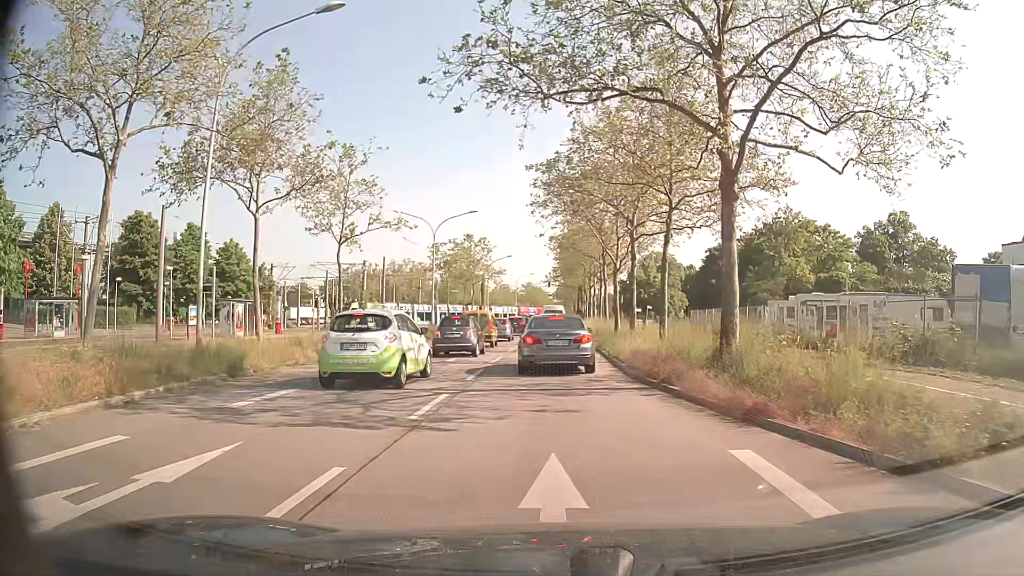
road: primary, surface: asphalt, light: Day
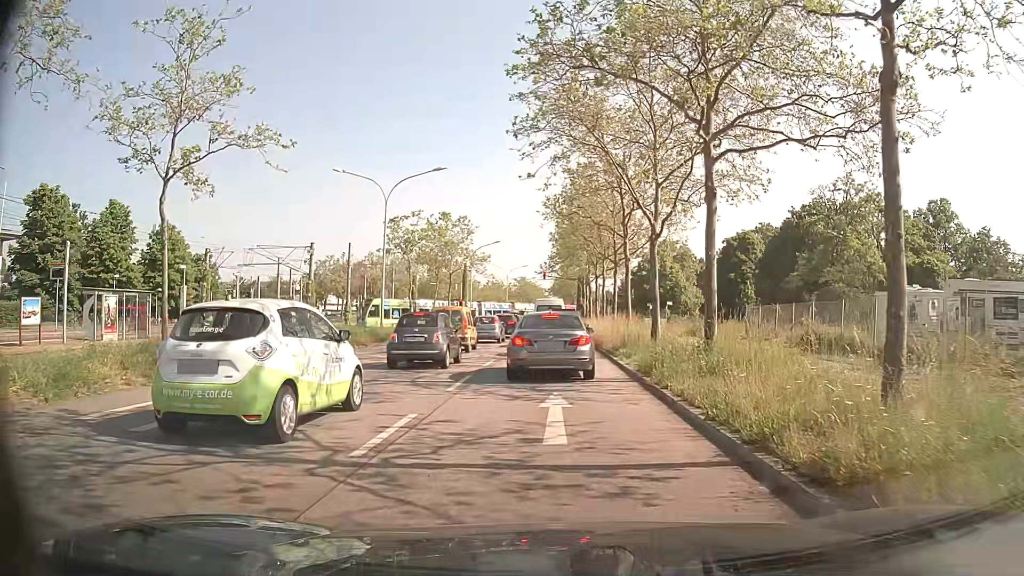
(0.0, +14.6) m; 0°
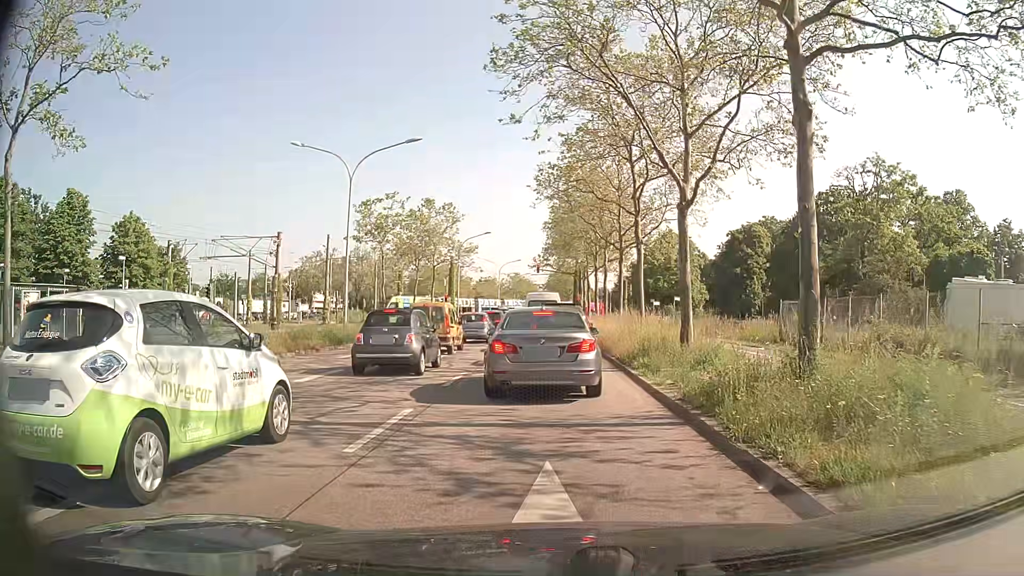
(+0.1, +5.8) m; +2°
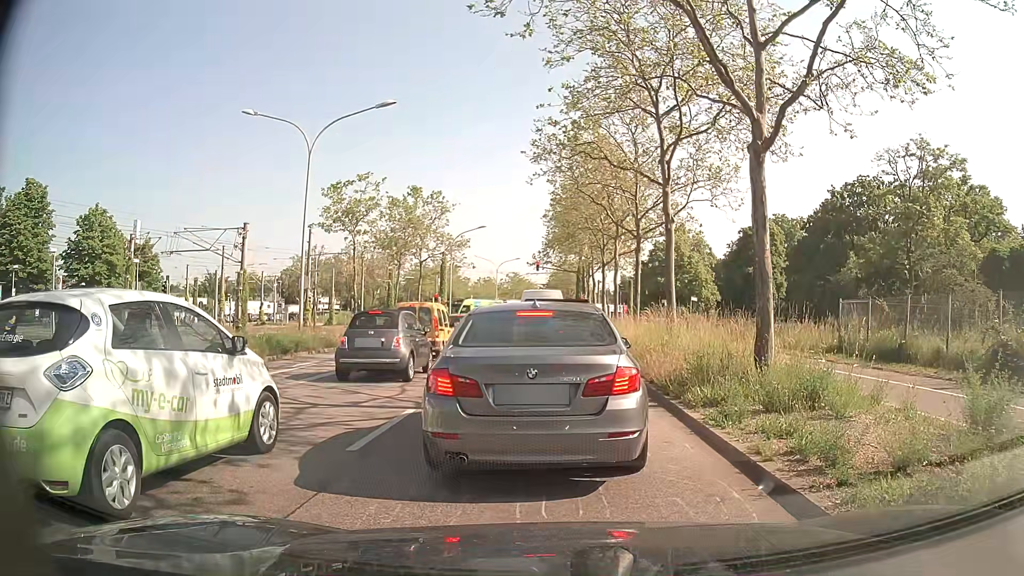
(-0.1, +5.6) m; -1°
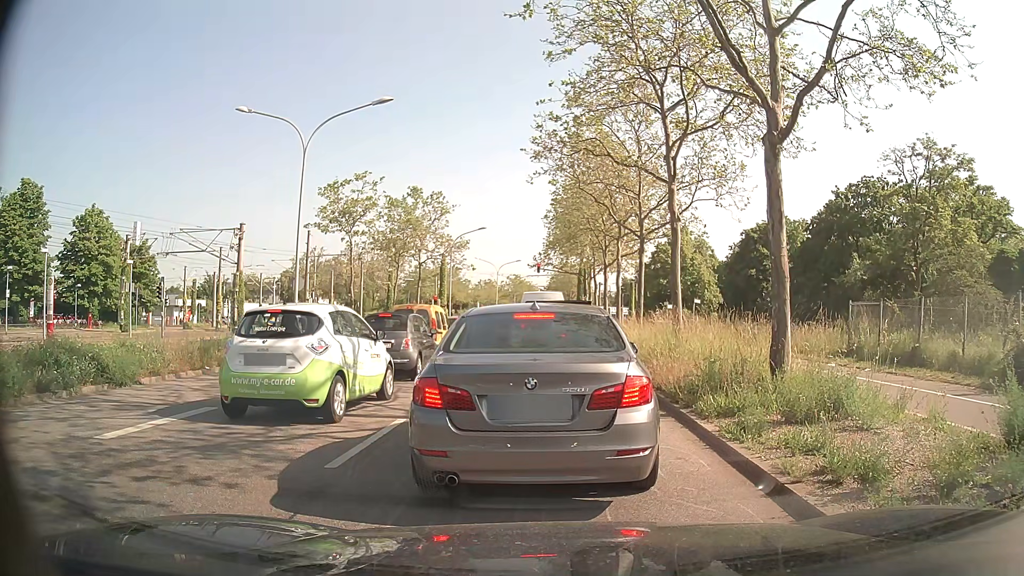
(0.0, +0.7) m; 0°
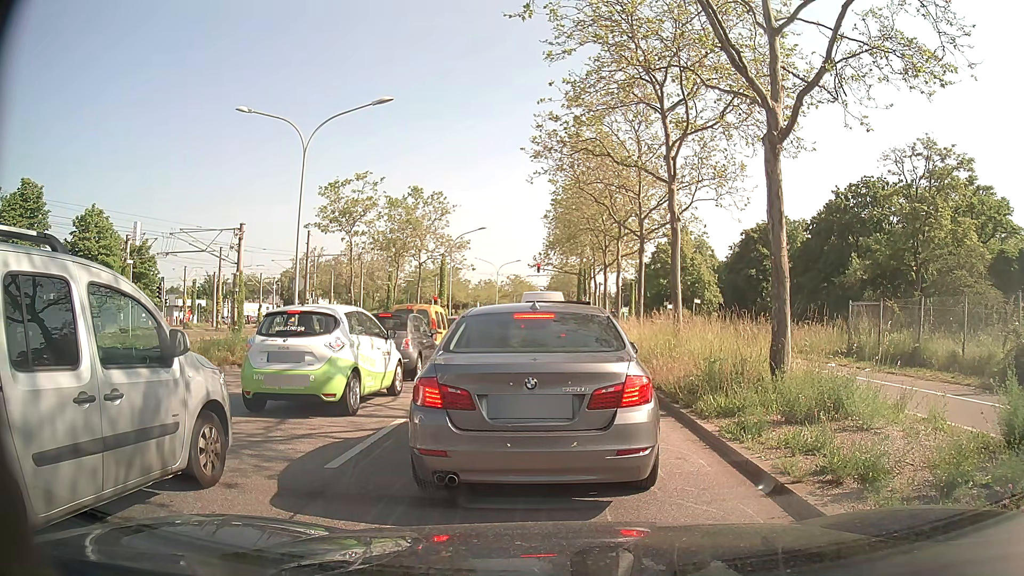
(0.0, 0.0) m; 0°
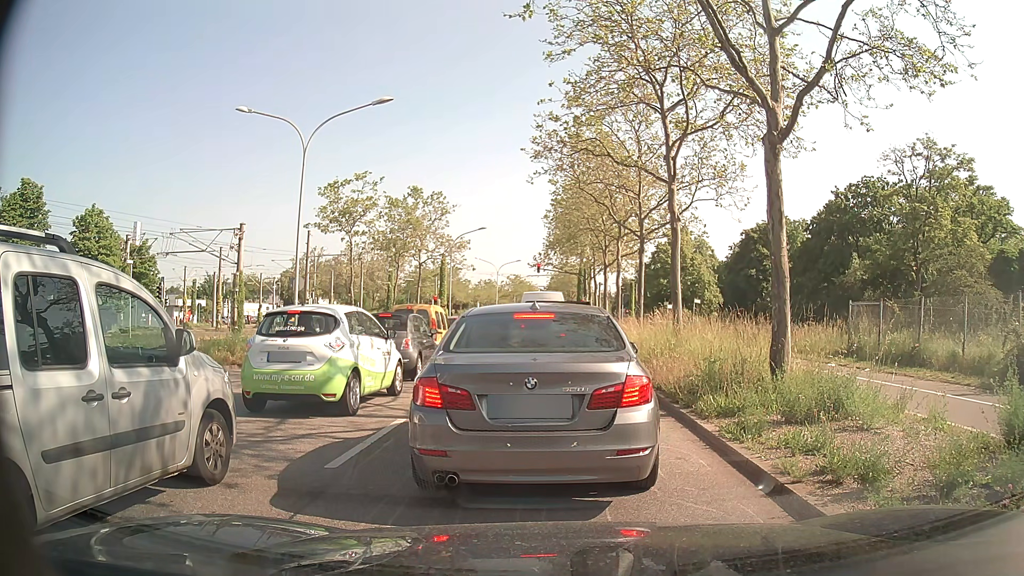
(0.0, 0.0) m; 0°
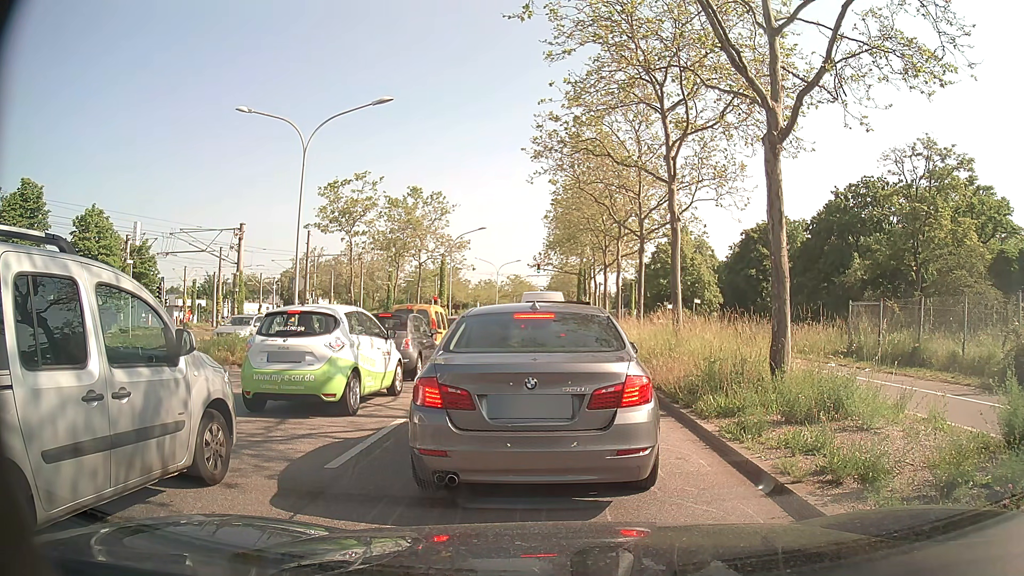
(0.0, 0.0) m; 0°
(0, +10) (0, +20) (0, +30) (0, +40) (0, +50) (0, +60) (0, +70) (0, +80) (0, +90) (0, +100) m
